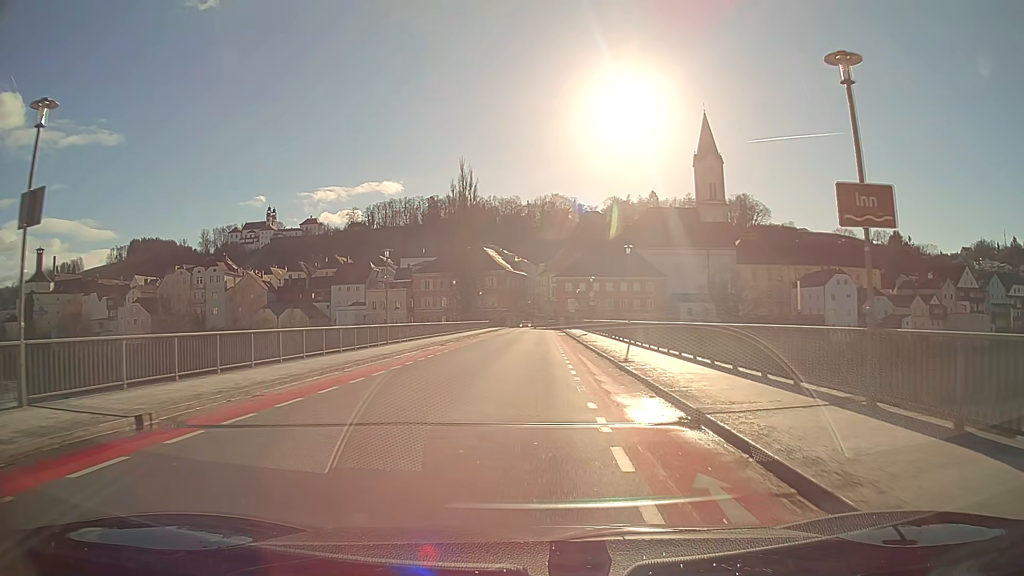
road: primary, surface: asphalt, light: Day
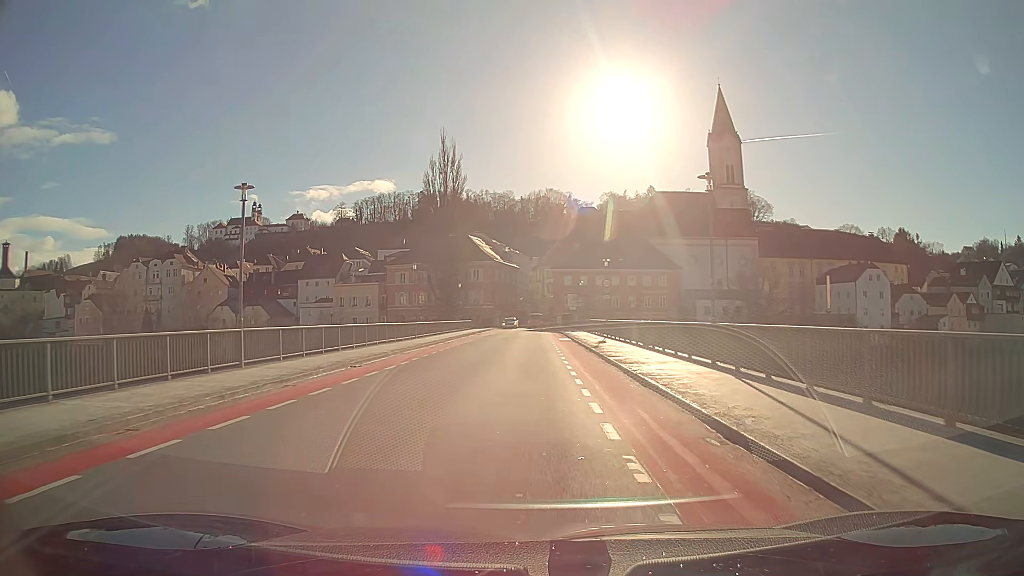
(+0.1, +17.0) m; 0°
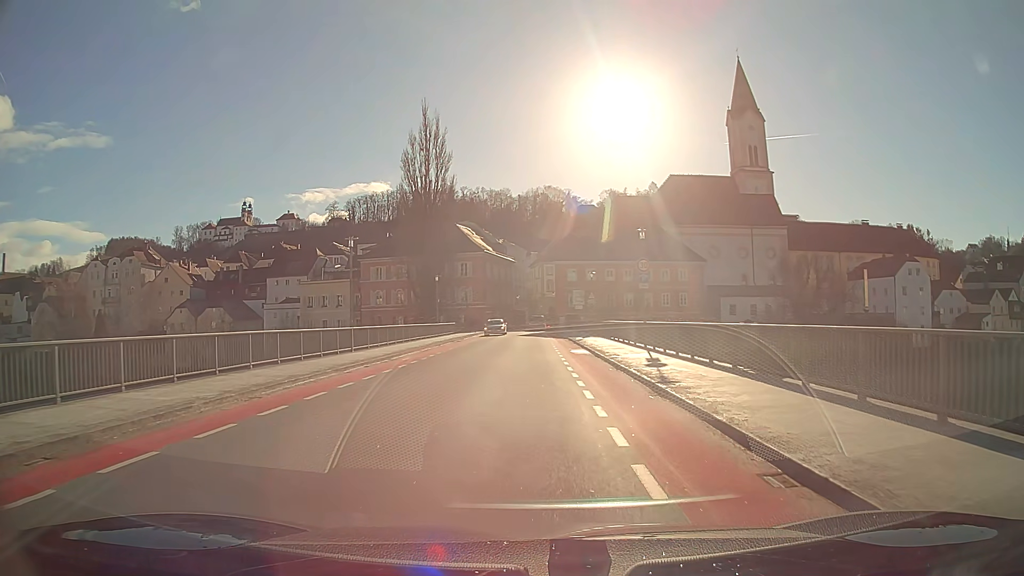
(0.0, +15.0) m; 0°
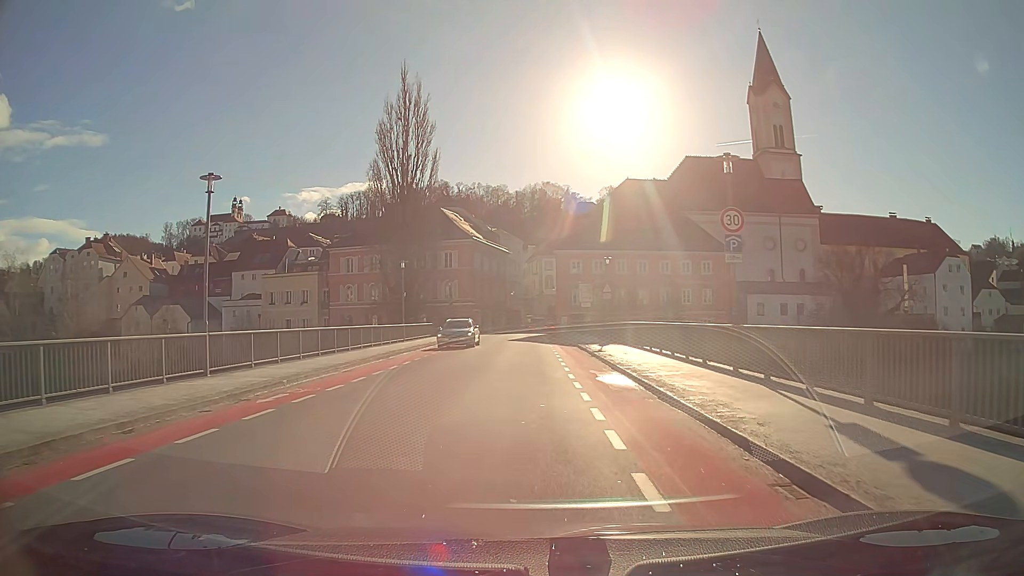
(0.0, +13.0) m; 0°
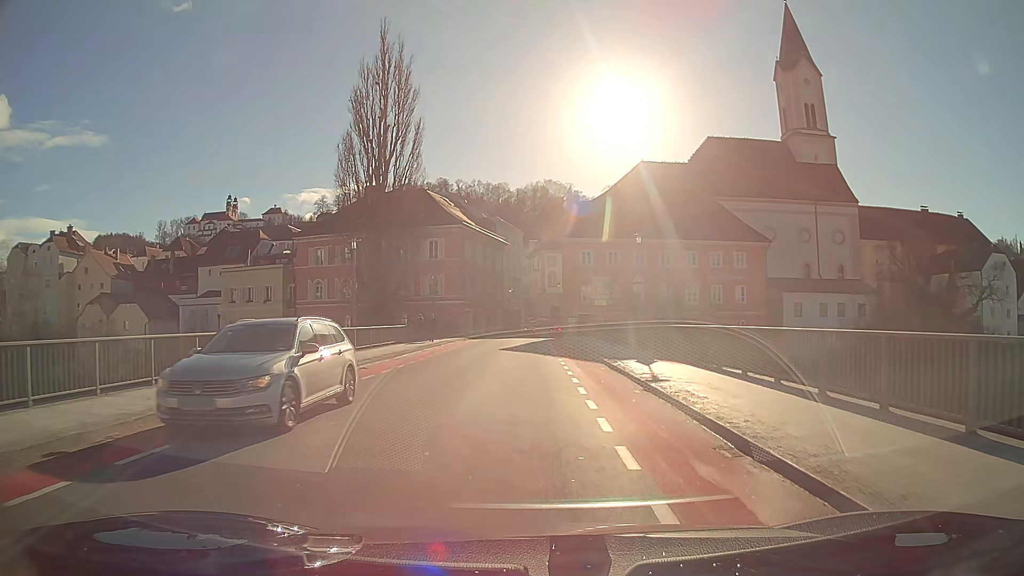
(0.0, +11.6) m; 0°
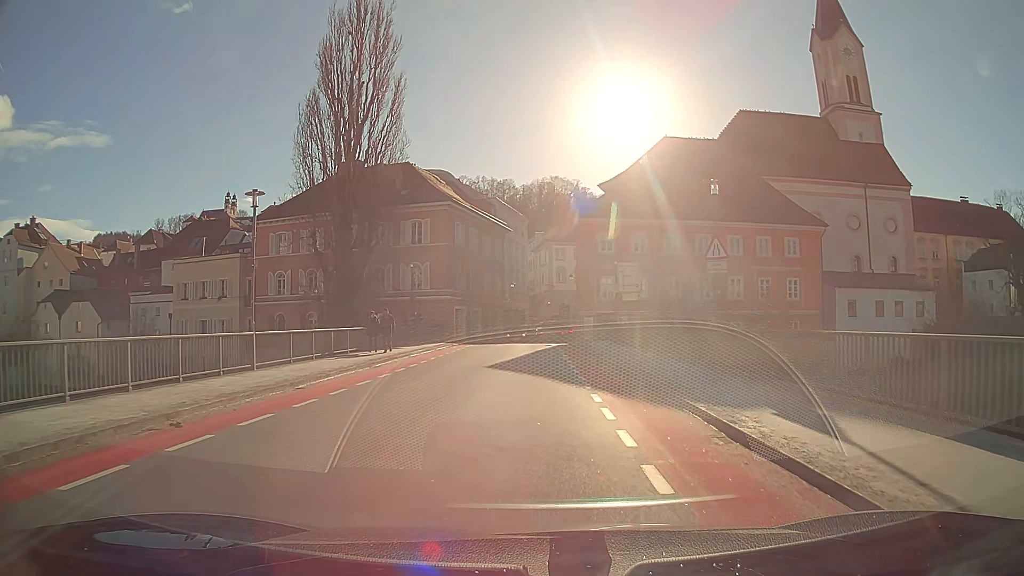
(-0.1, +11.6) m; -1°
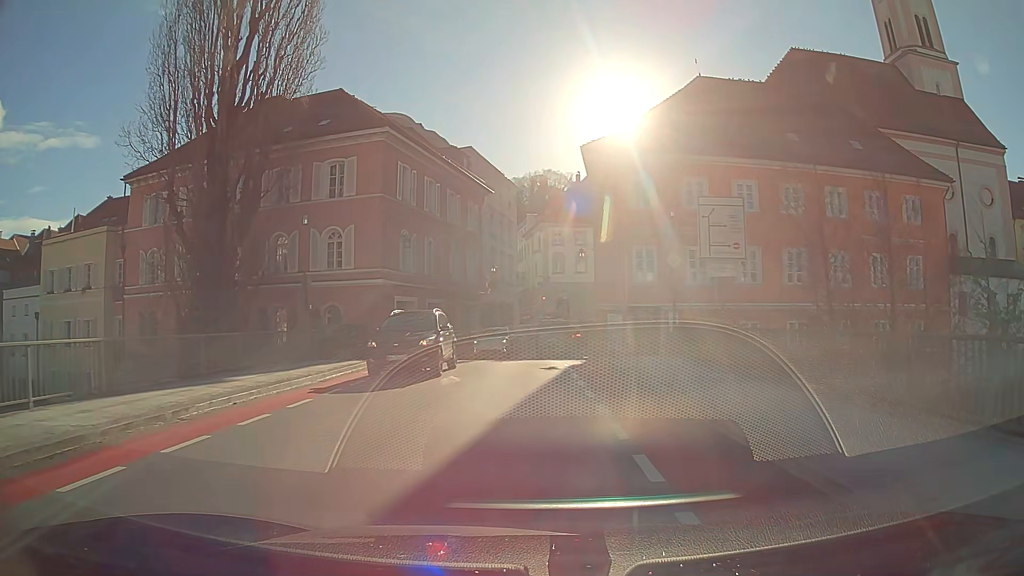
(+0.1, +18.4) m; +1°
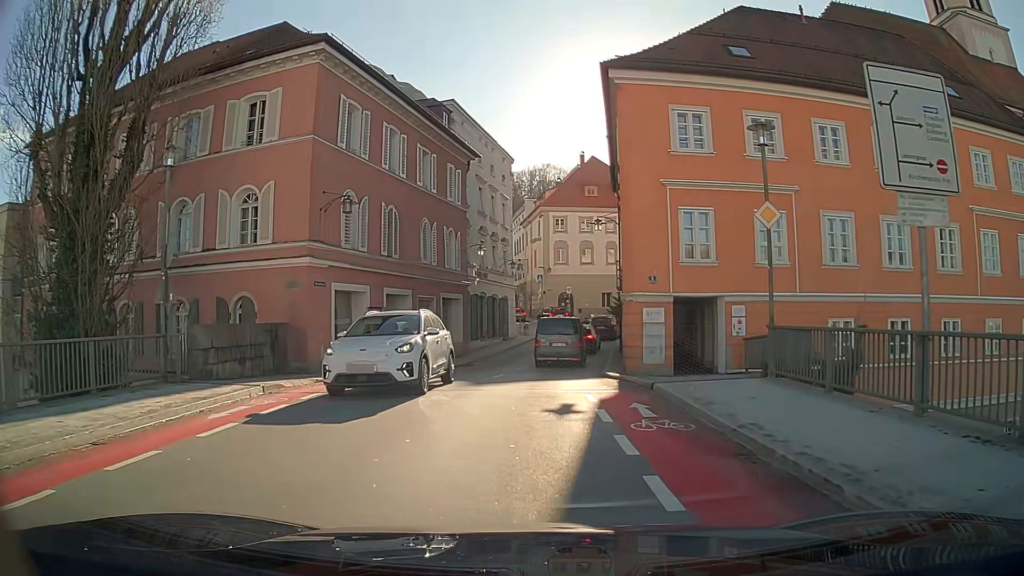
(0.0, +9.1) m; 0°
